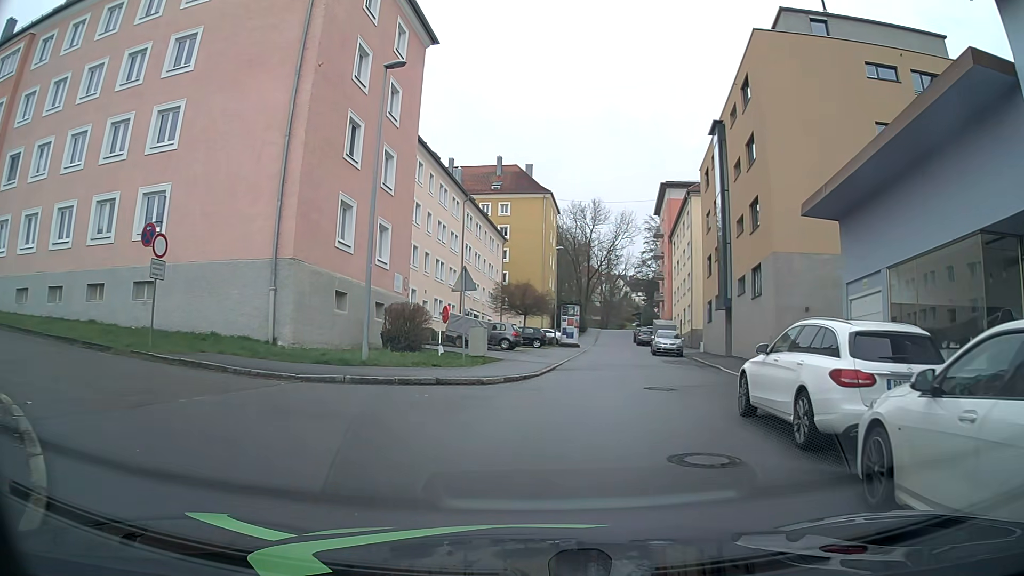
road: residential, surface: asphalt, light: Day
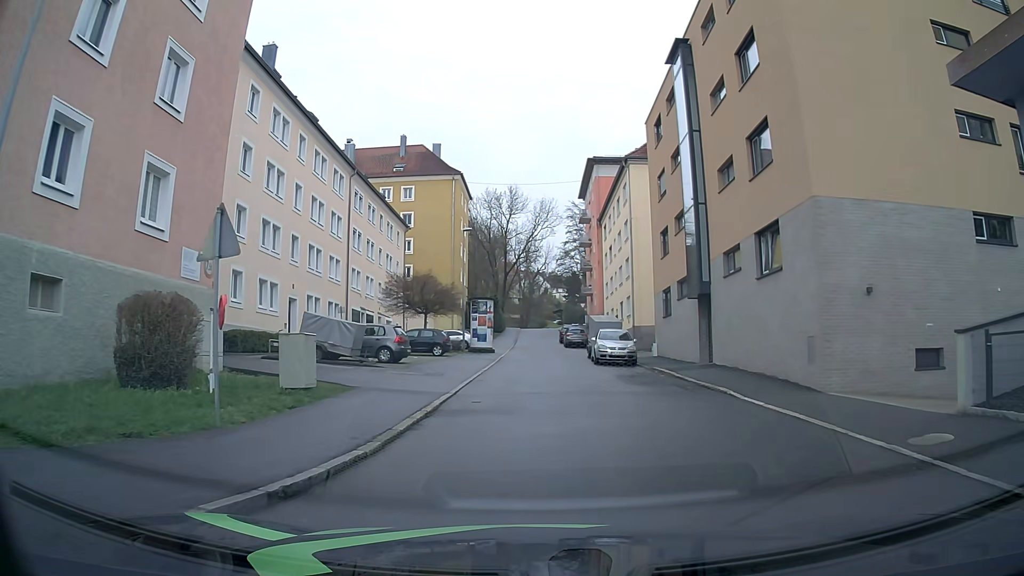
(+1.0, +11.0) m; +8°
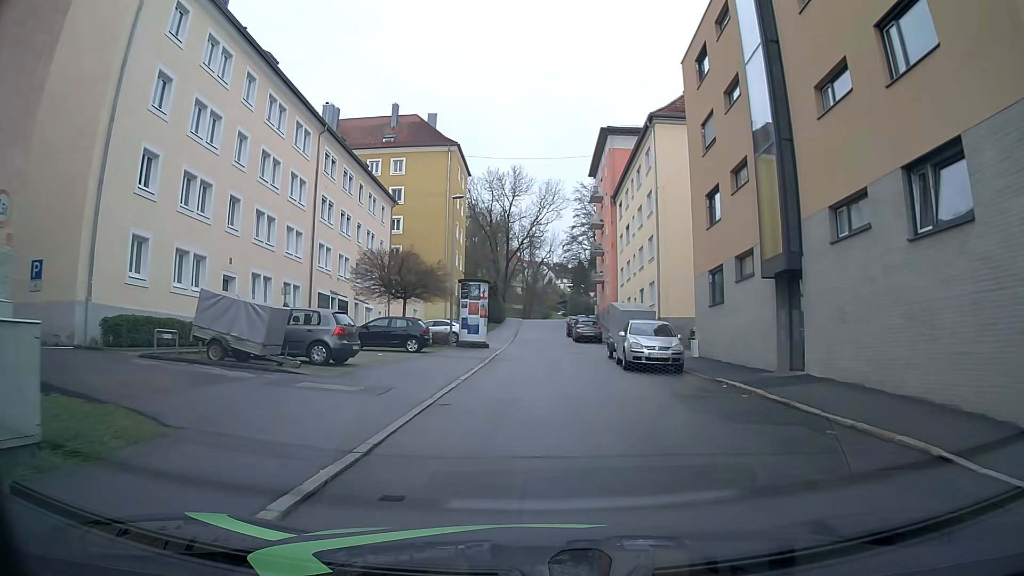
(-0.1, +8.4) m; -1°
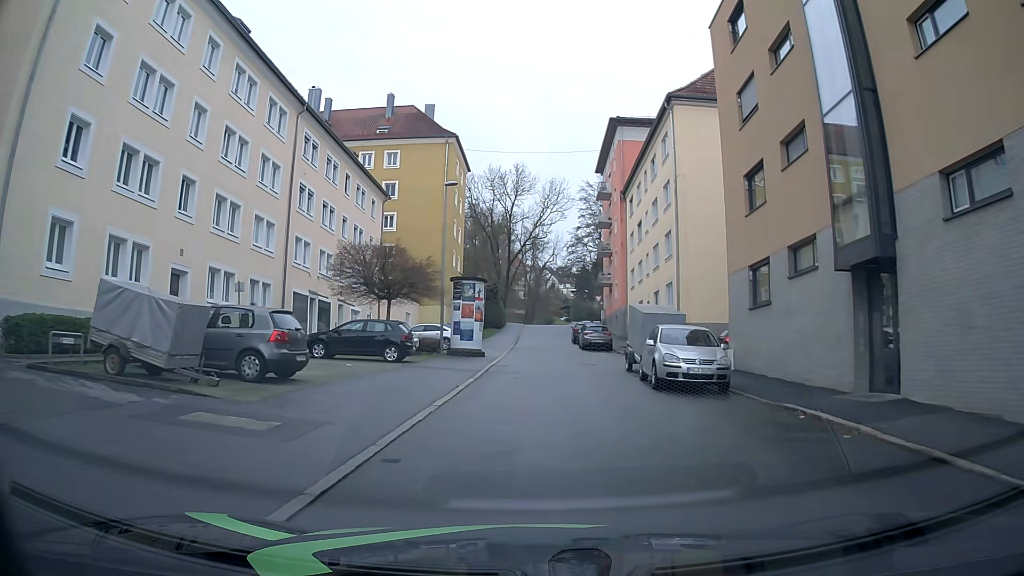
(0.0, +4.6) m; 0°
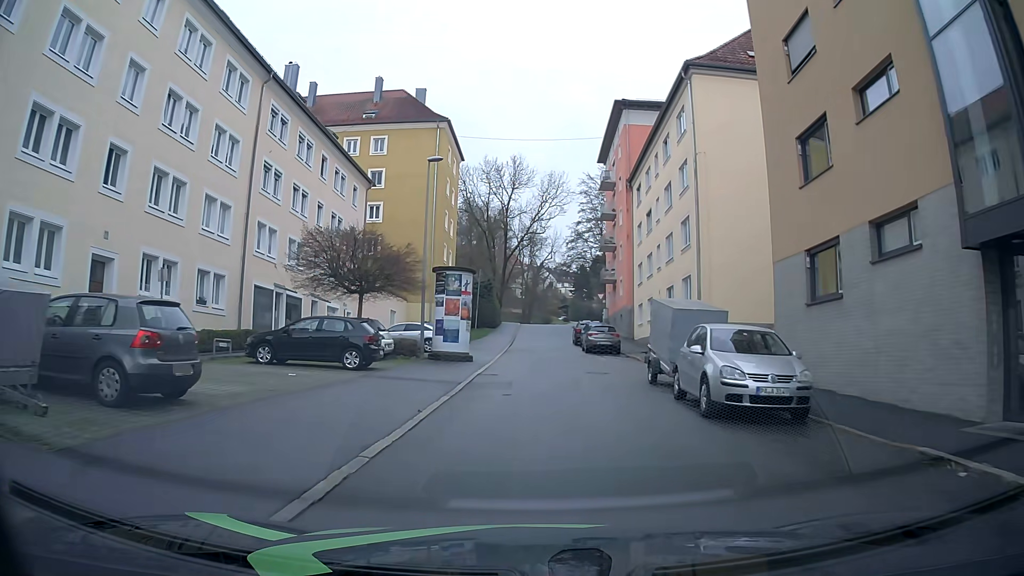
(0.0, +4.8) m; +1°
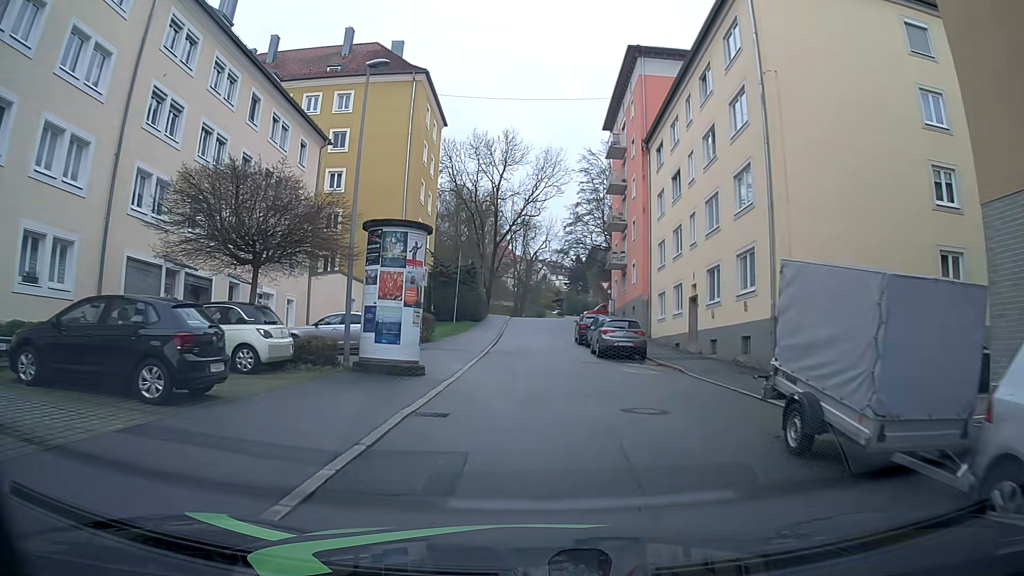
(-0.1, +9.9) m; 0°
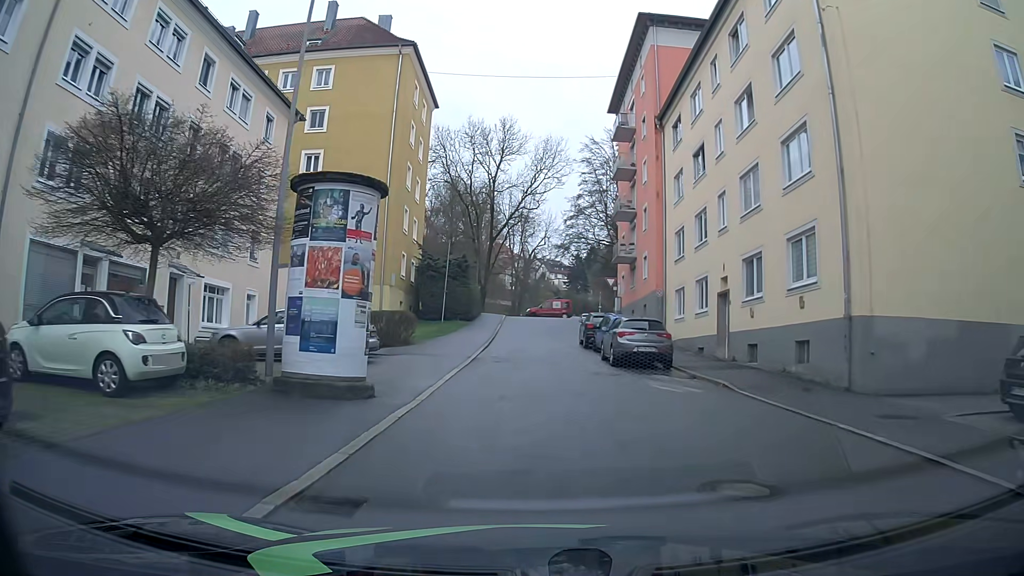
(+0.1, +4.9) m; +2°
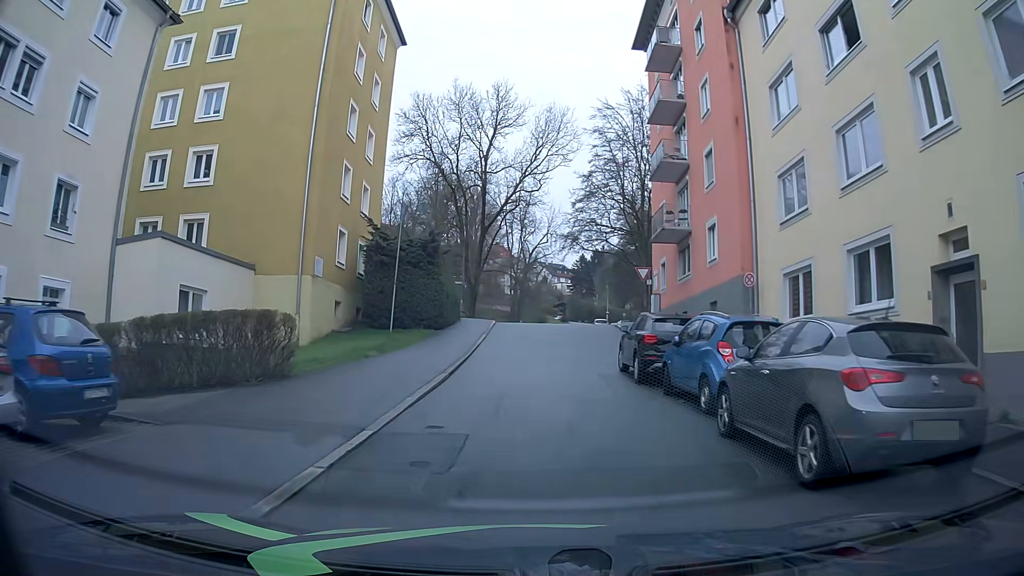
(-0.2, +14.2) m; -2°
